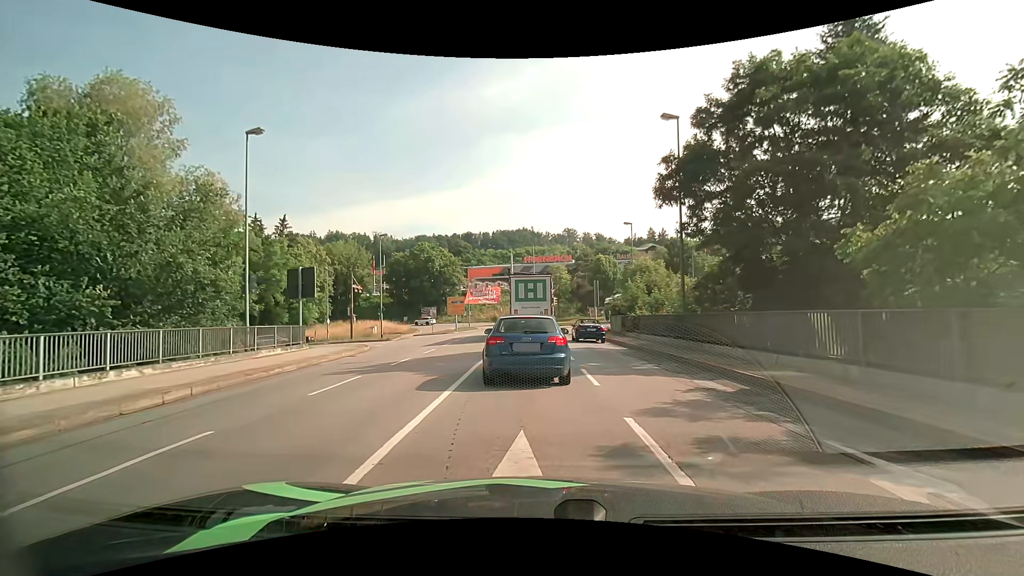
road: primary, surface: asphalt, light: Day
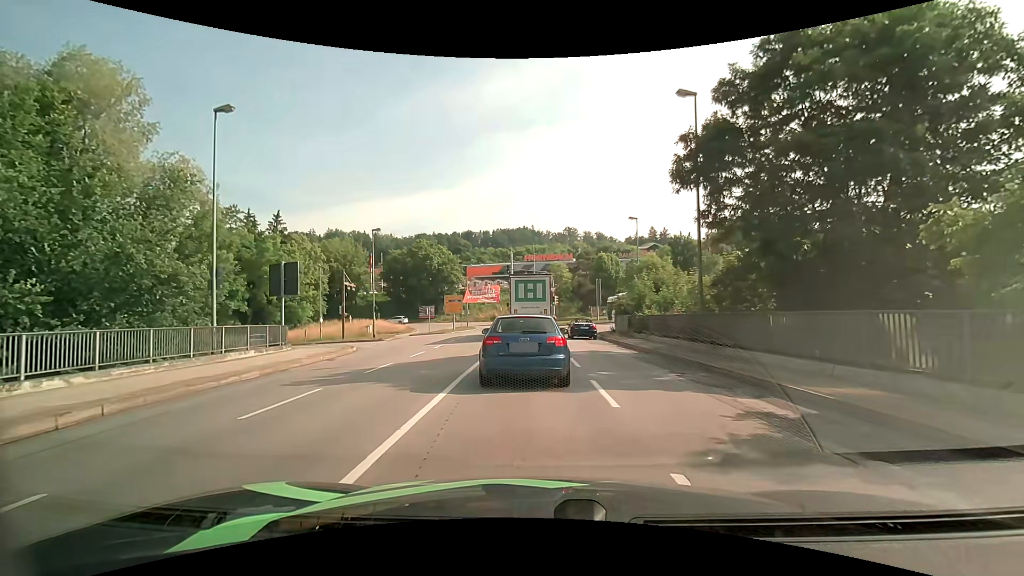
(0.0, +2.3) m; -1°
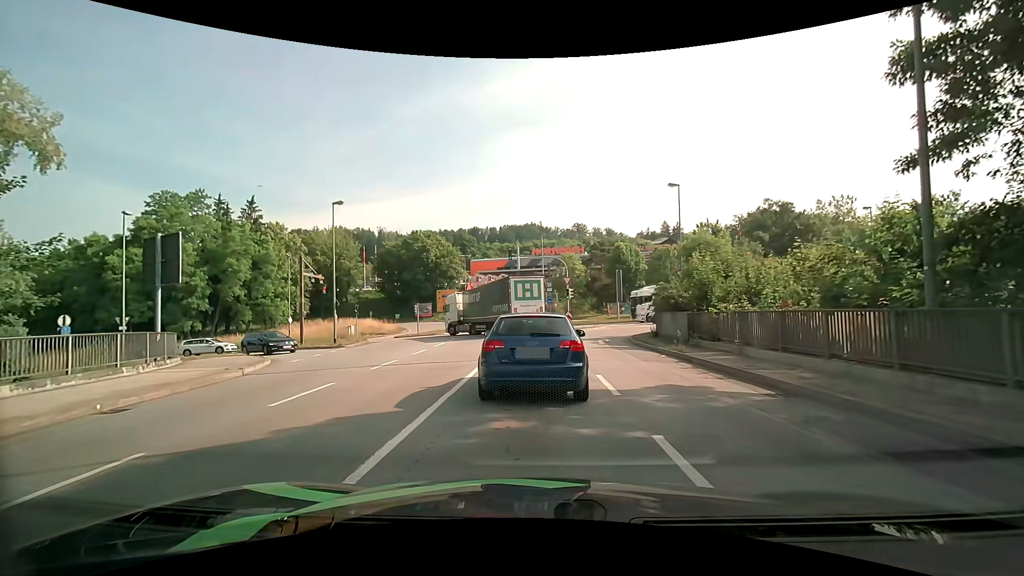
(0.0, +10.7) m; 0°
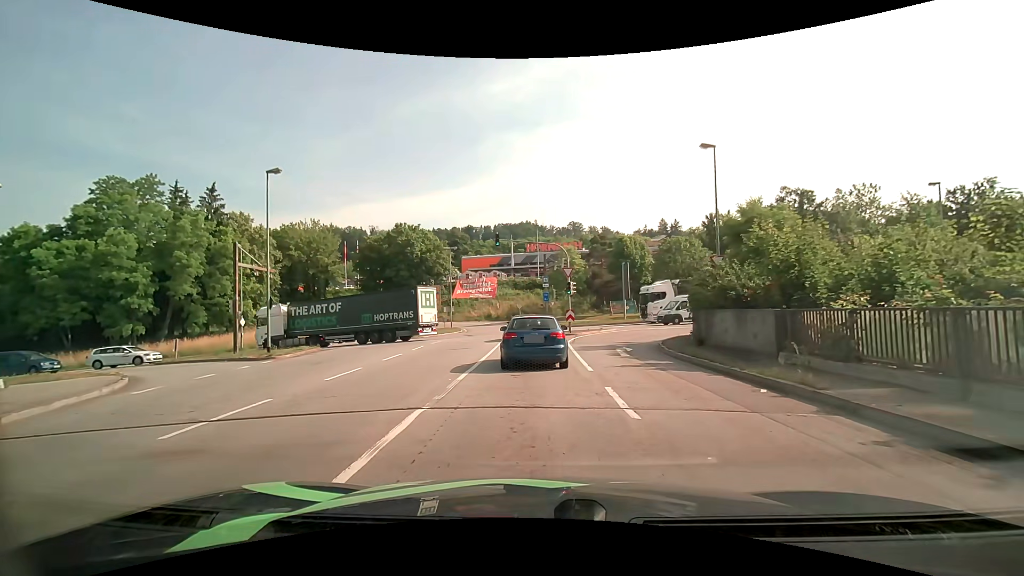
(+0.1, +8.2) m; +2°
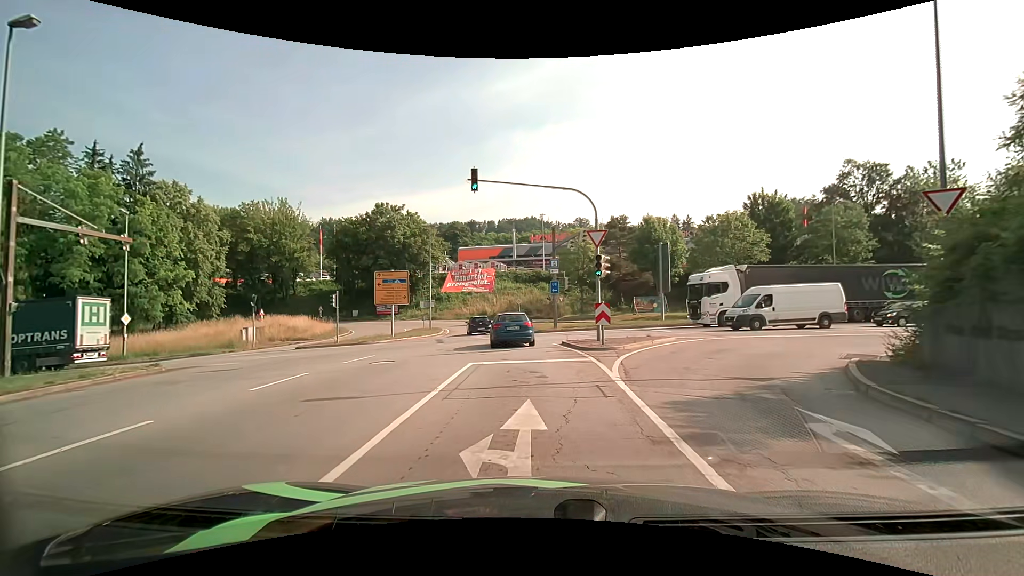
(-0.3, +14.4) m; -2°
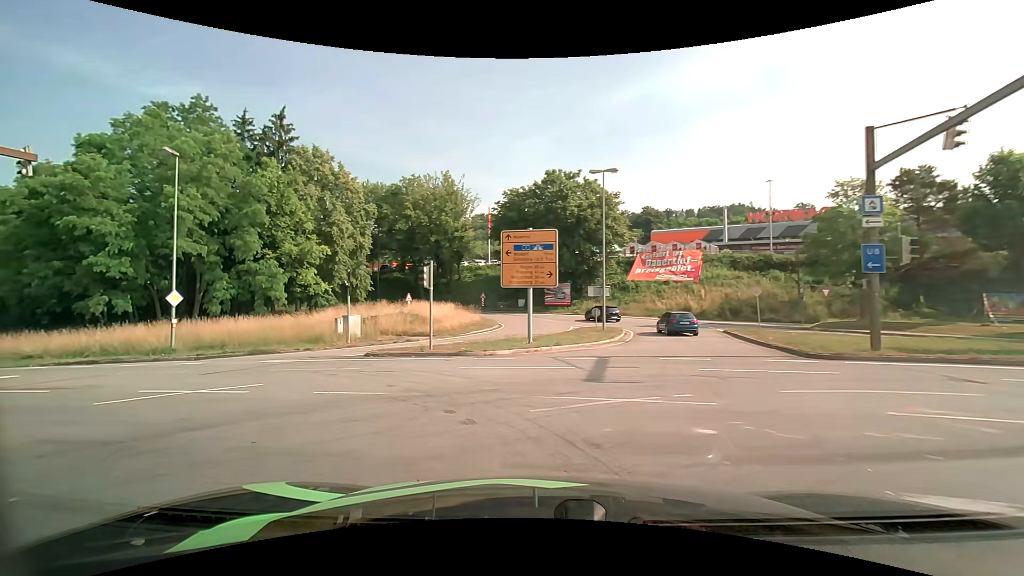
(-1.6, +16.9) m; -20°
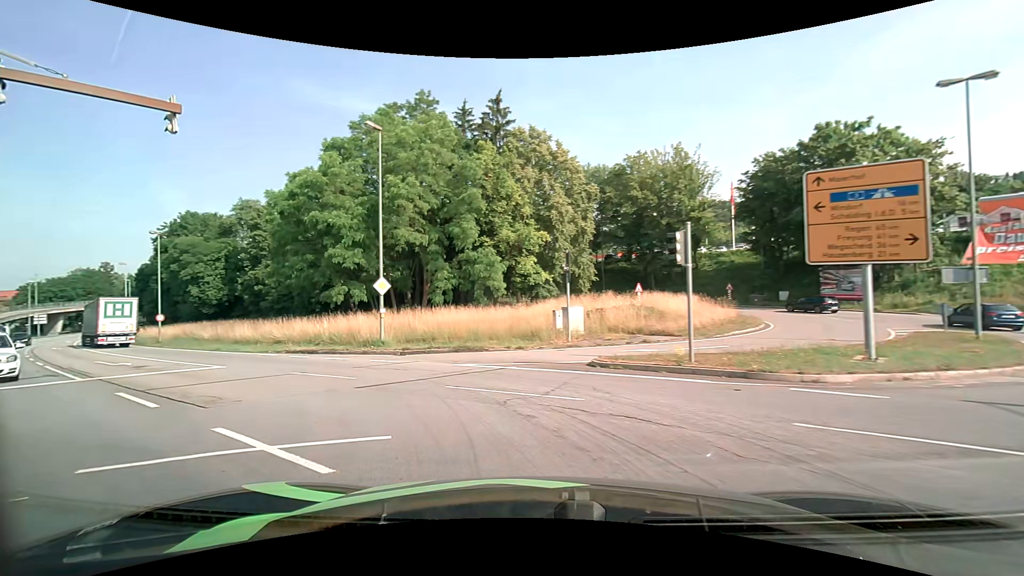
(-1.4, +6.8) m; -26°
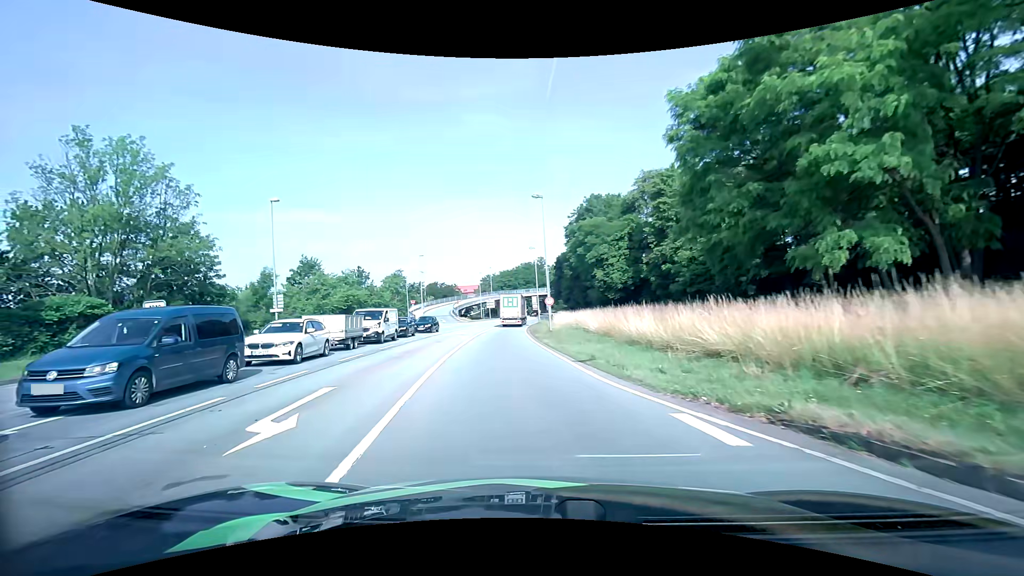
(-8.5, +17.7) m; -44°
(-1, +10) (-2, +20) (-3, +30) (-4, +40) (-5, +50) (-5, +60) (-5, +70) (-5, +80) (-5, +90) (-4, +100) m
